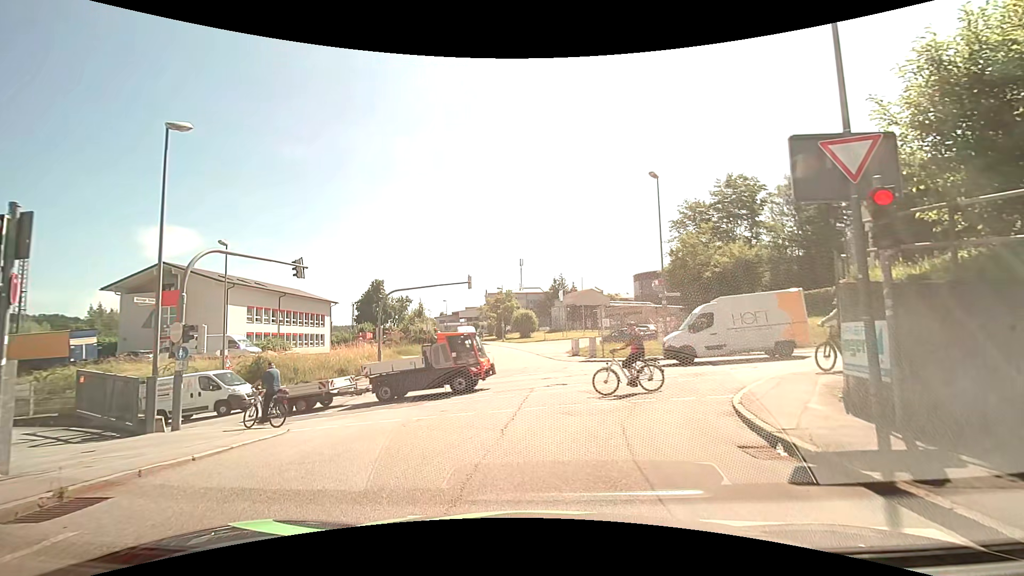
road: residential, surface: asphalt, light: Day
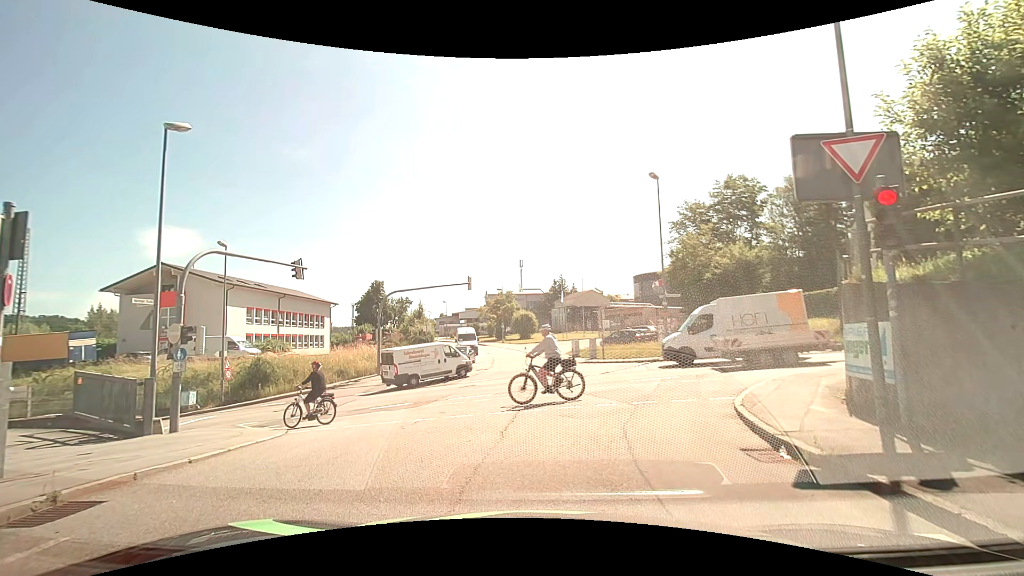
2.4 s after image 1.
(0.0, +0.2) m; 0°
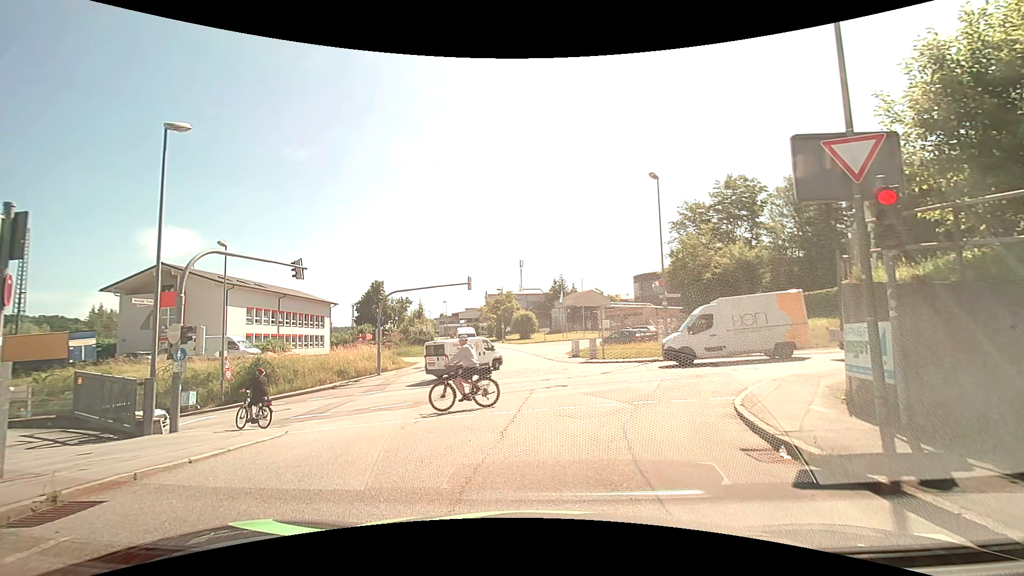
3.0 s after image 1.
(0.0, 0.0) m; 0°
